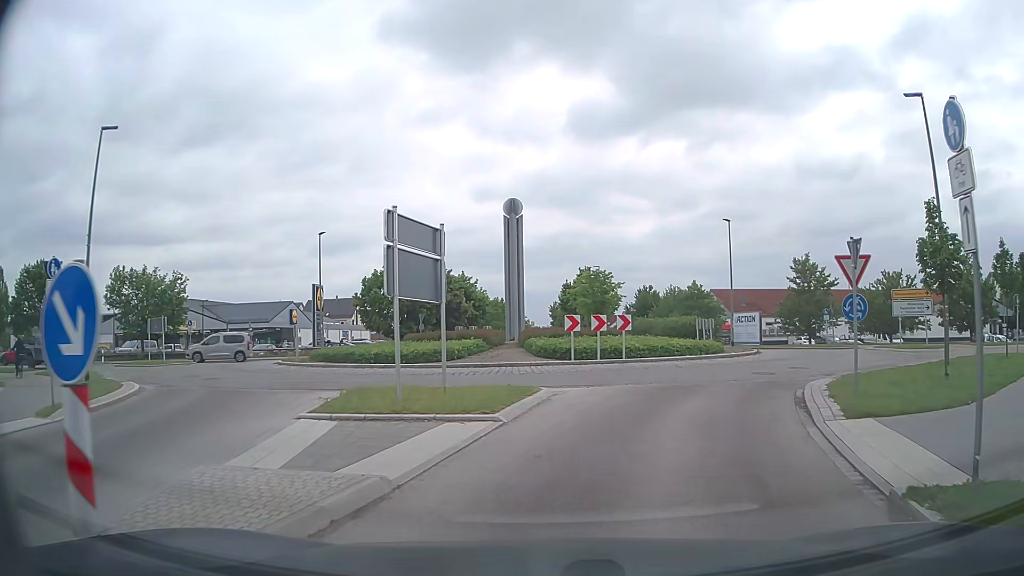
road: tertiary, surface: asphalt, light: Day
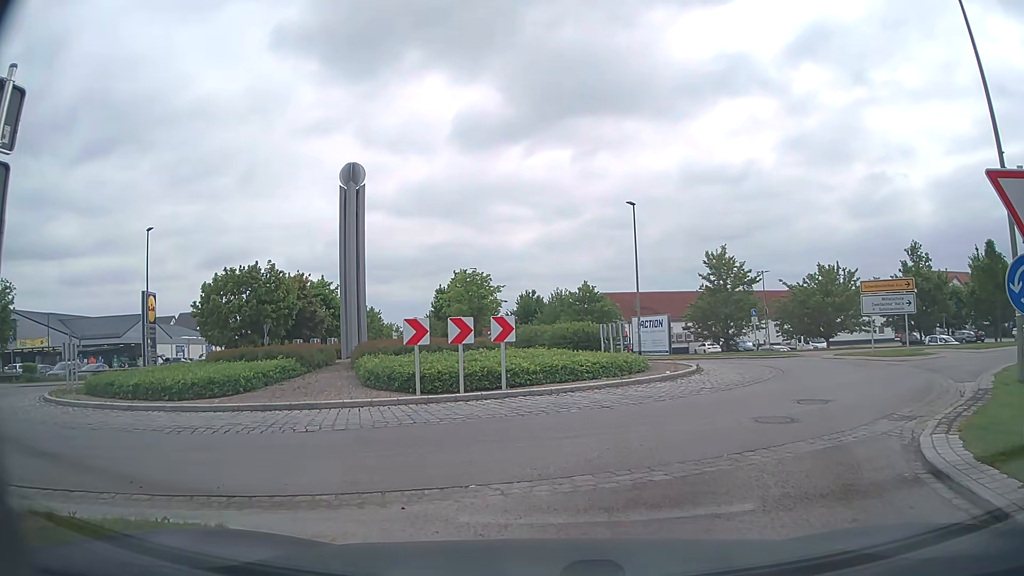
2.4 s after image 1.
(+0.6, +8.5) m; +9°
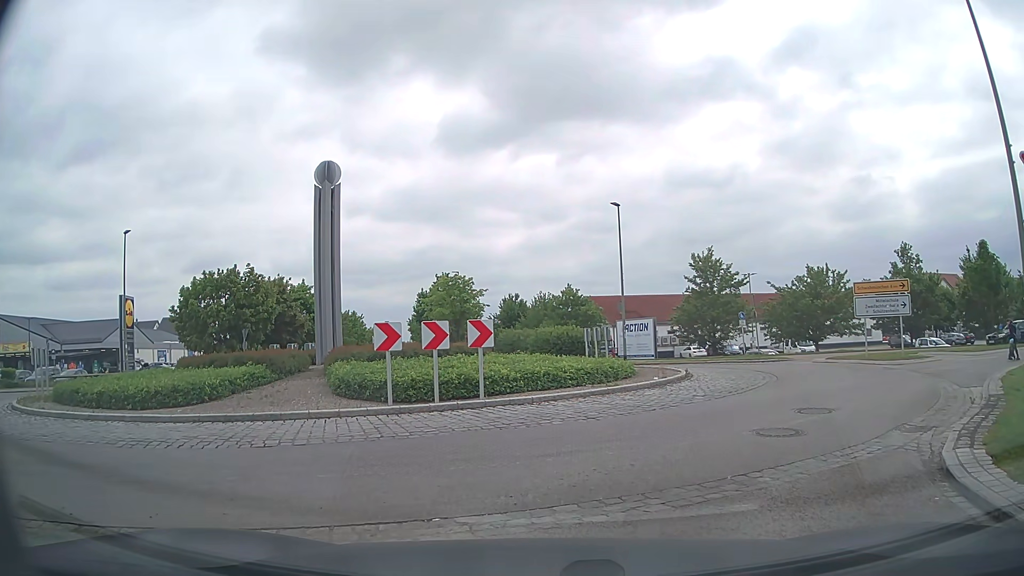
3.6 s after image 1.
(0.0, +0.8) m; 0°
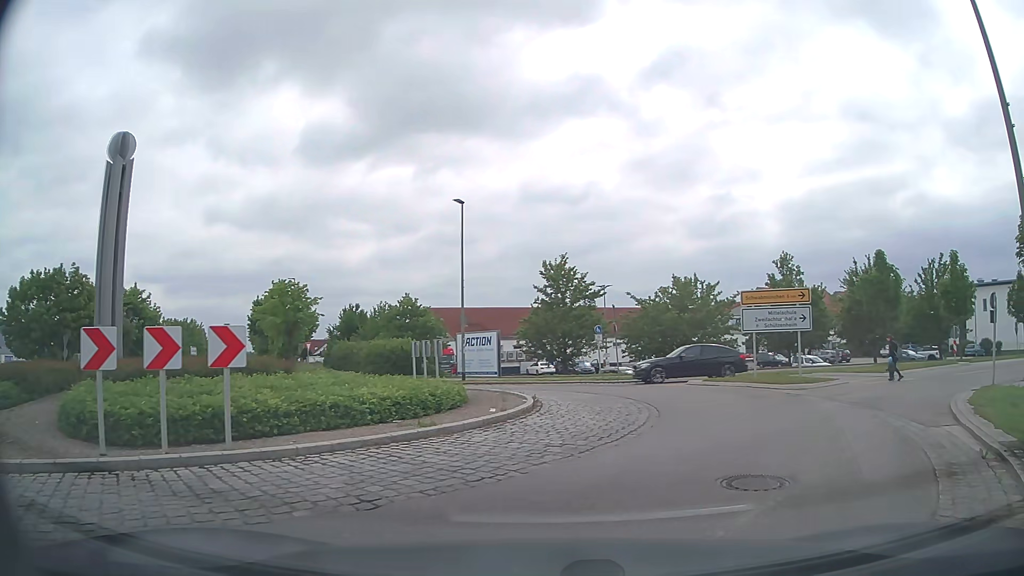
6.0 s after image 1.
(+0.6, +4.7) m; +13°
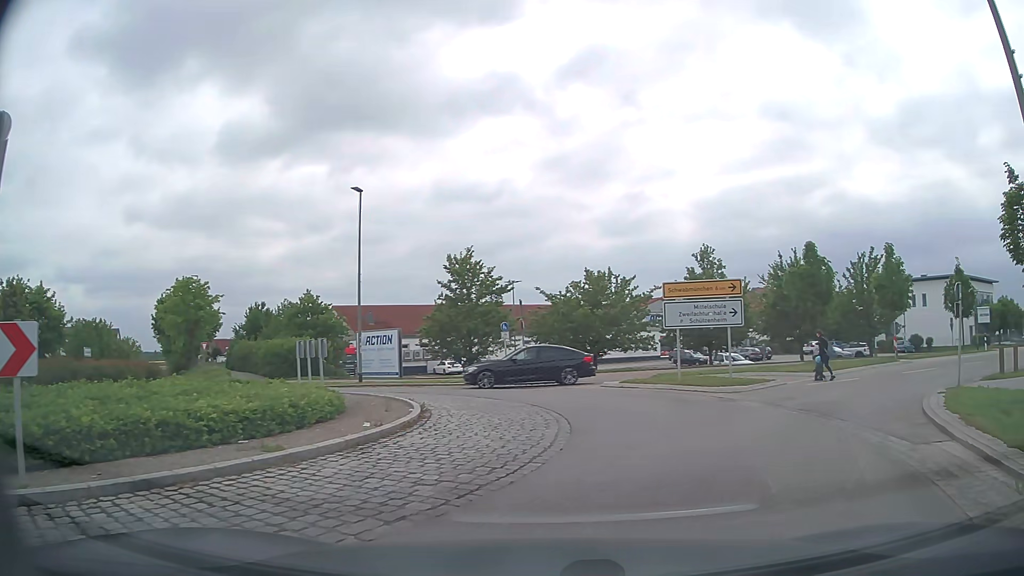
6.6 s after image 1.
(+0.2, +2.5) m; +6°
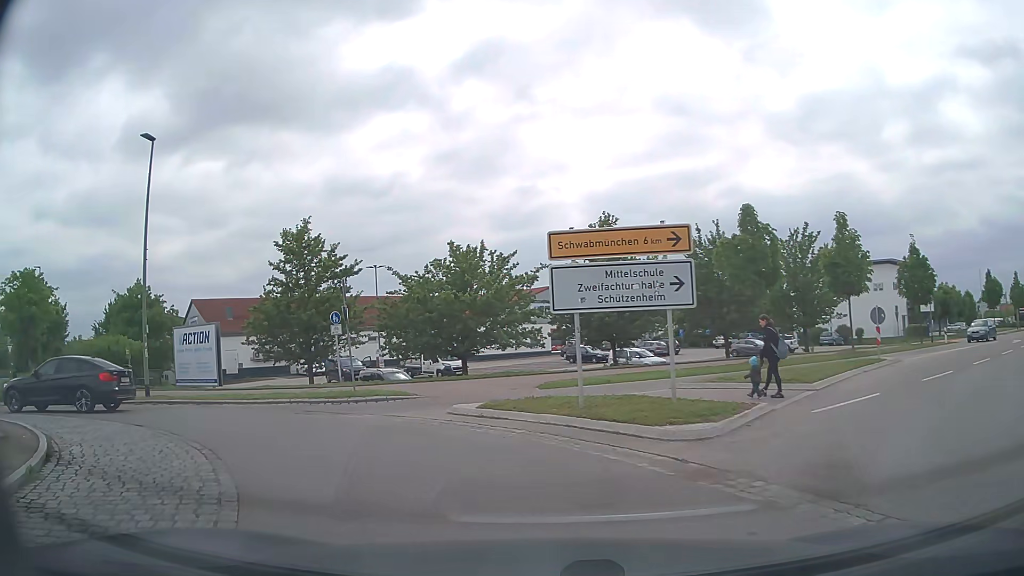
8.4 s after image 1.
(+1.9, +8.8) m; +12°
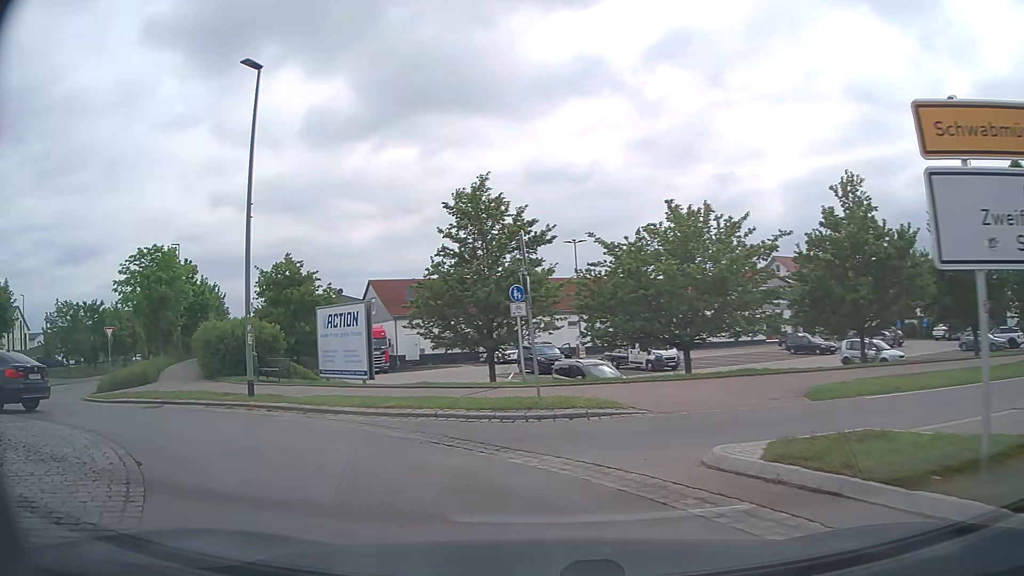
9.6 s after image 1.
(-0.8, +6.3) m; -16°
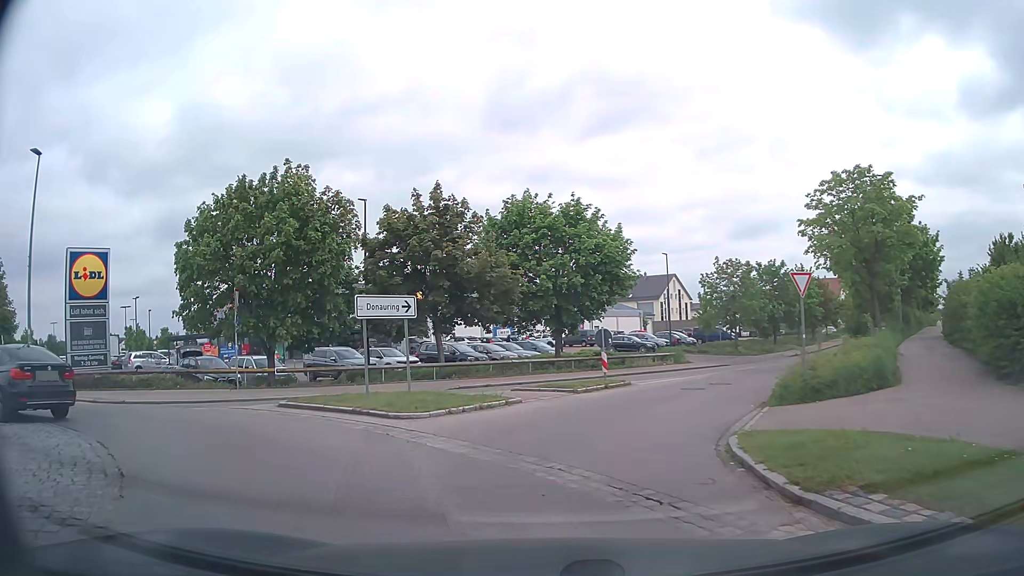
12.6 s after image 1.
(-8.0, +12.8) m; -60°
(0, +10) (+4, +19) (+9, +28) (+14, +36) (+20, +45) (+25, +53) (+31, +62) (+36, +70) (+42, +78) (+48, +86) m
